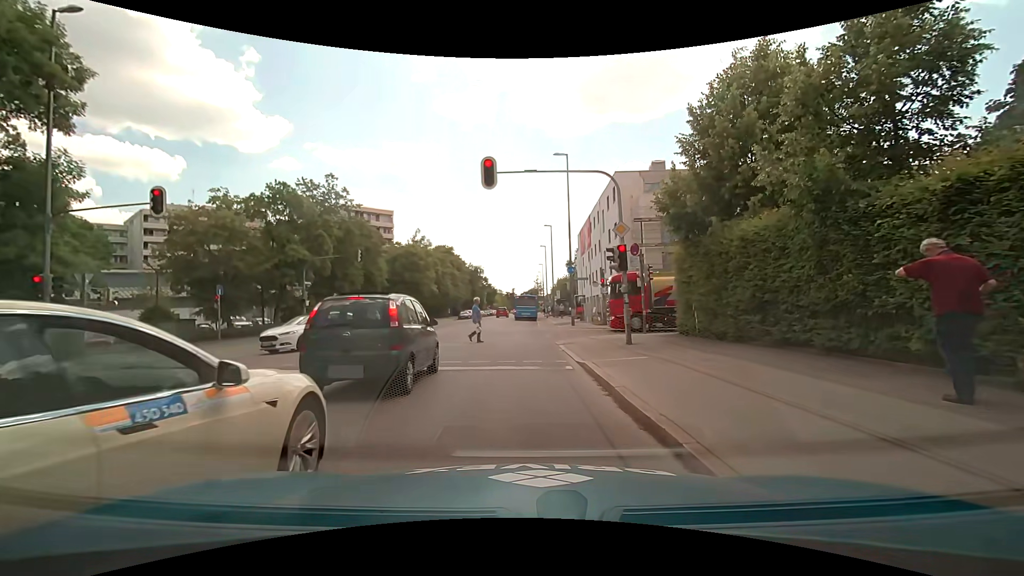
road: secondary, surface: asphalt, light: Day
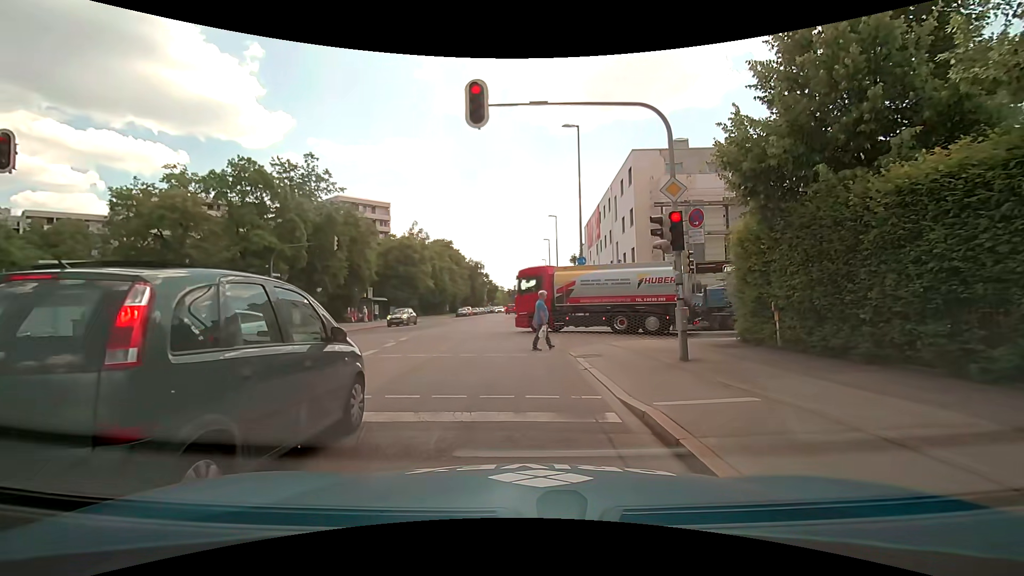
(0.0, +5.1) m; 0°
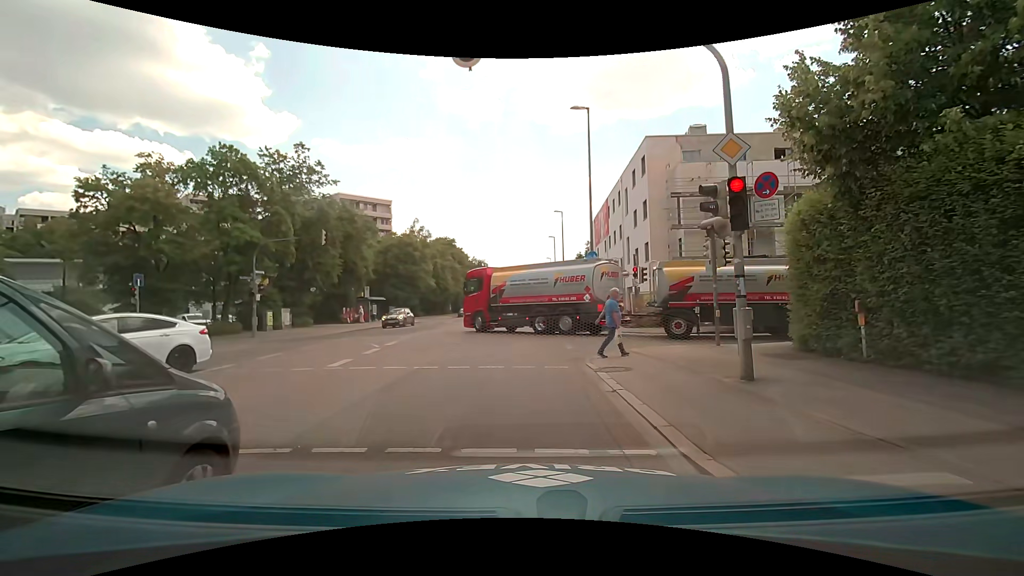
(0.0, +2.7) m; 0°
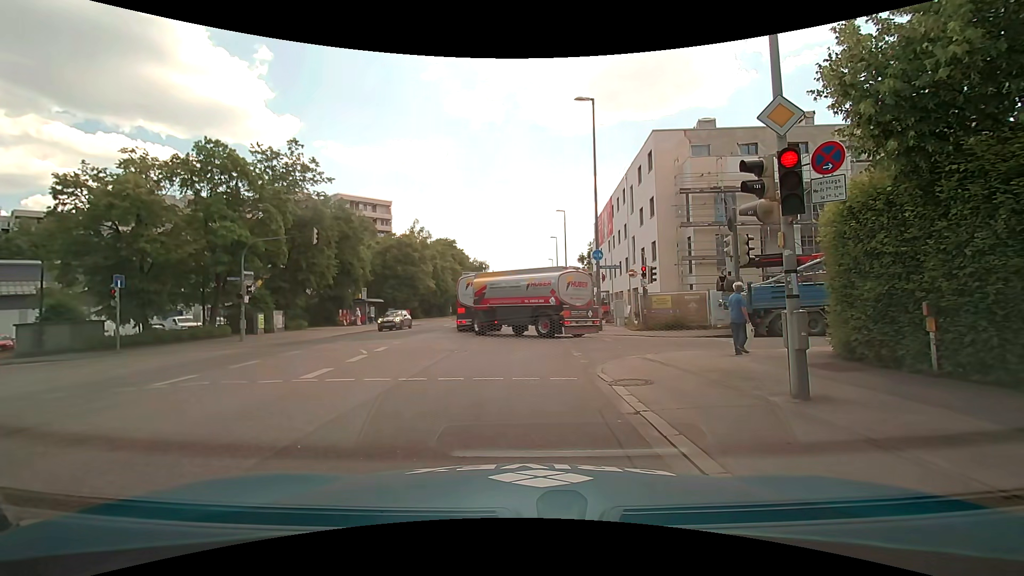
(0.0, +1.4) m; -1°
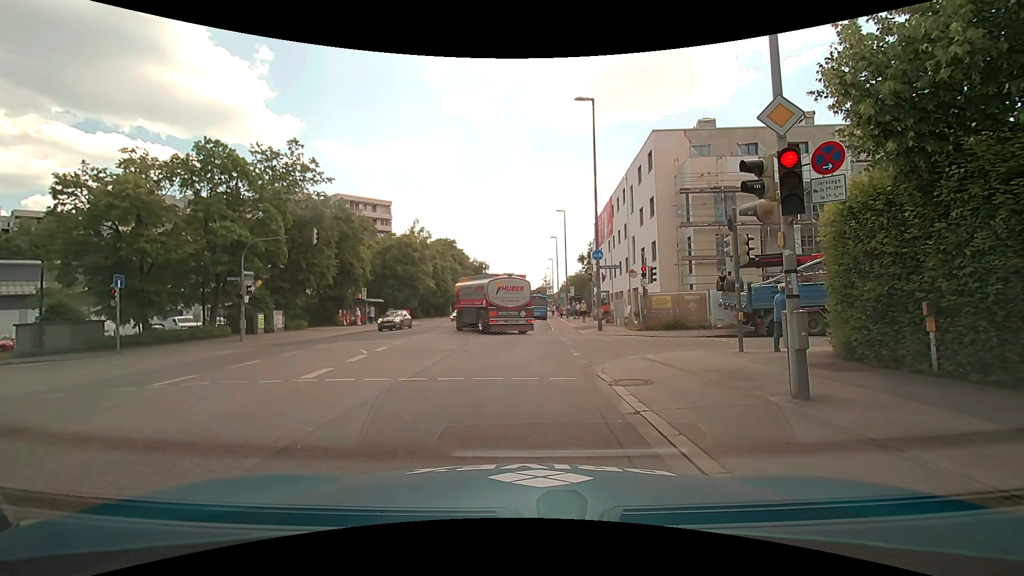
(0.0, 0.0) m; 0°
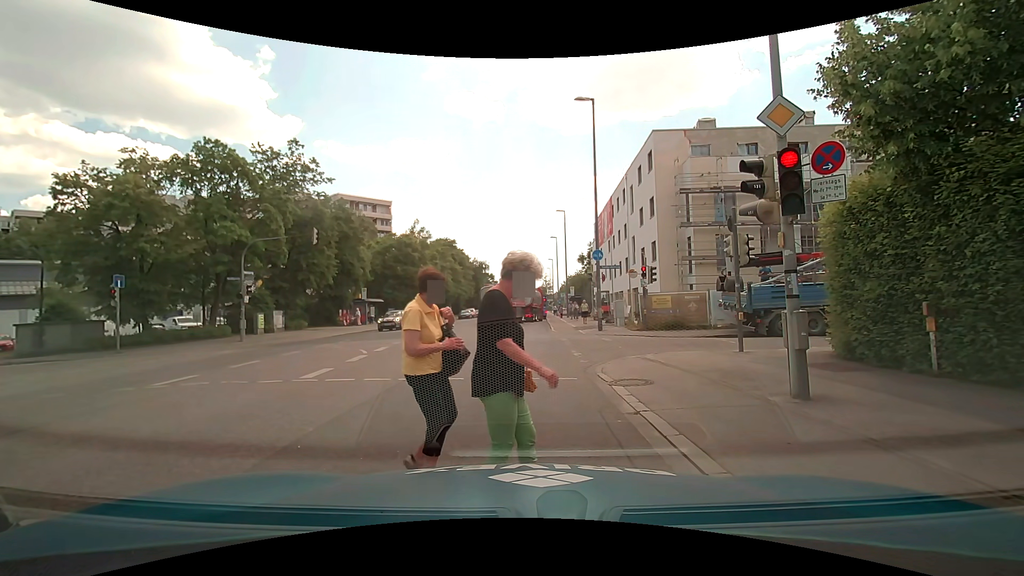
(0.0, 0.0) m; 0°
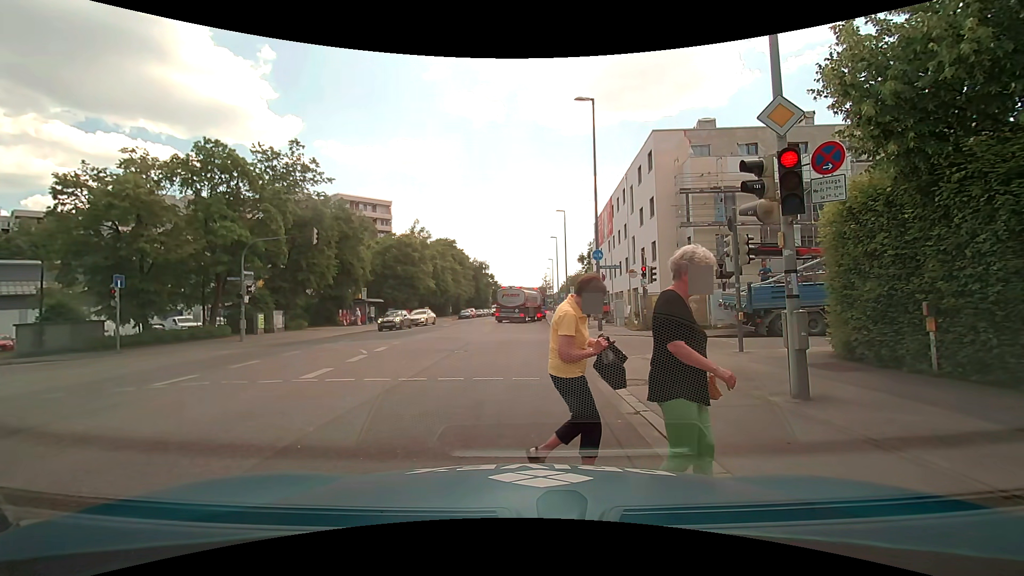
(0.0, 0.0) m; 0°
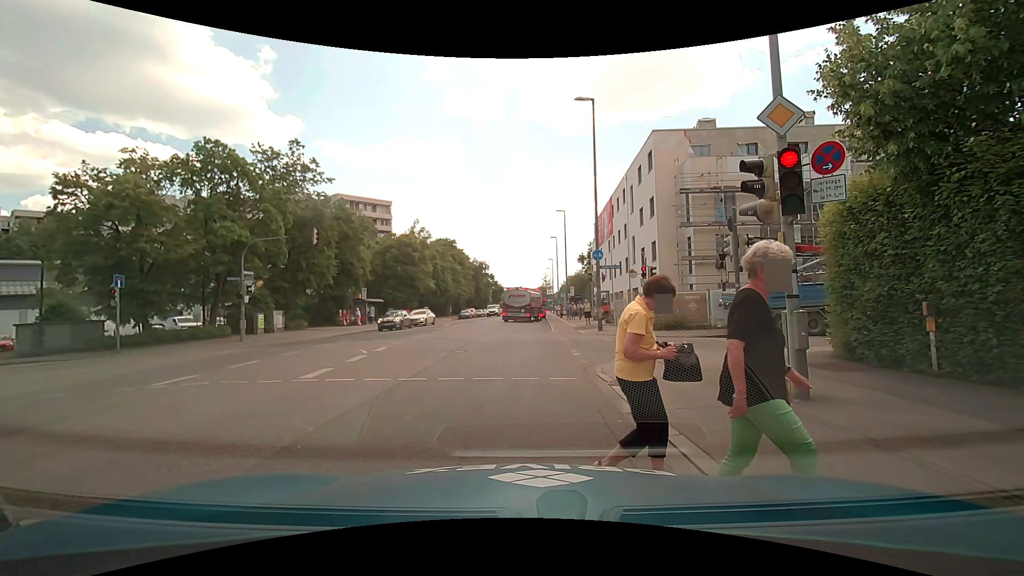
(0.0, 0.0) m; 0°
(0, +10) (0, +20) (0, +30) (+1, +40) (+1, +50) (+1, +60) (+2, +70) (+2, +80) (+3, +90) (+3, +100) m
